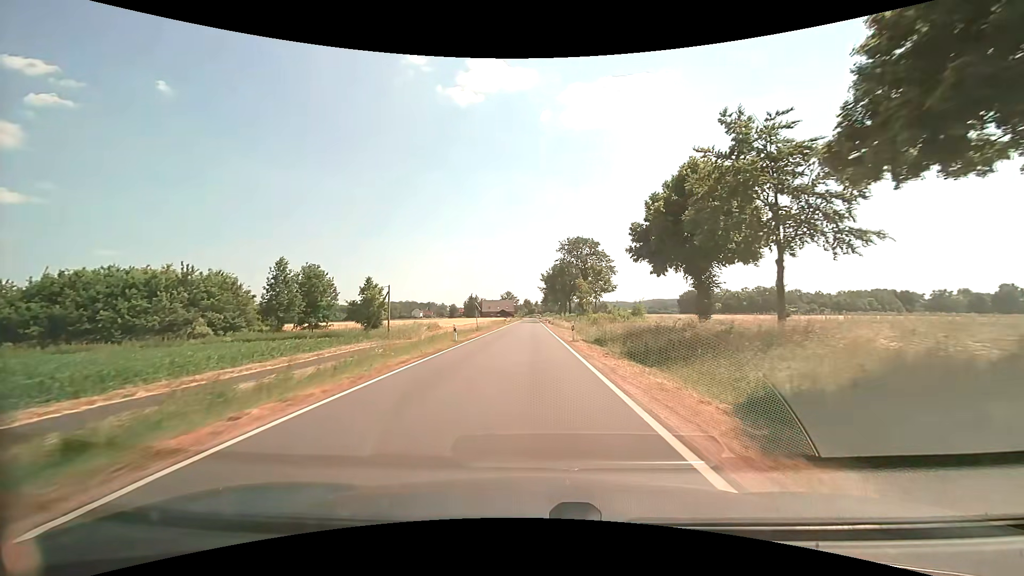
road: secondary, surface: asphalt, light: Day
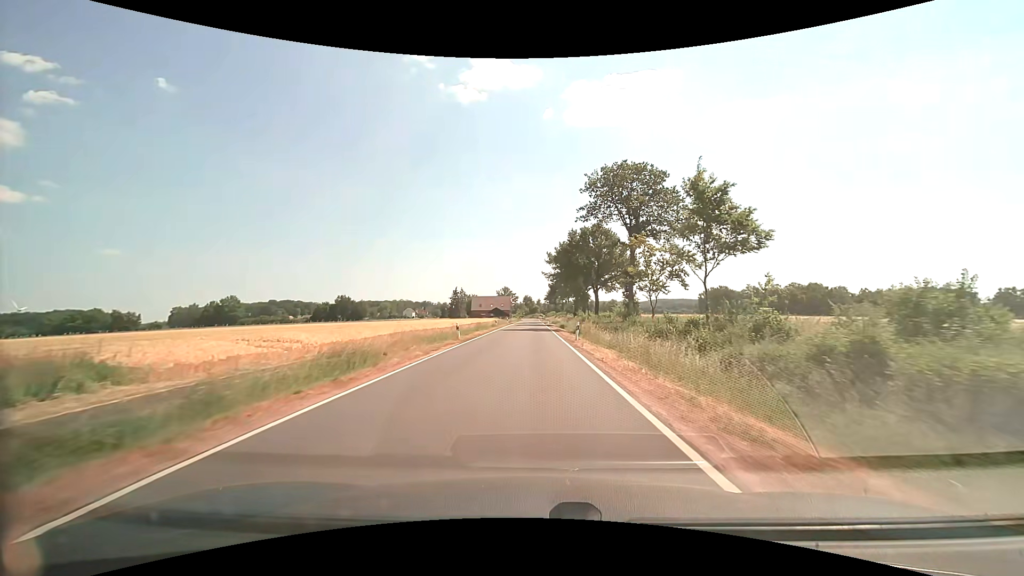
(-0.2, +49.2) m; 0°
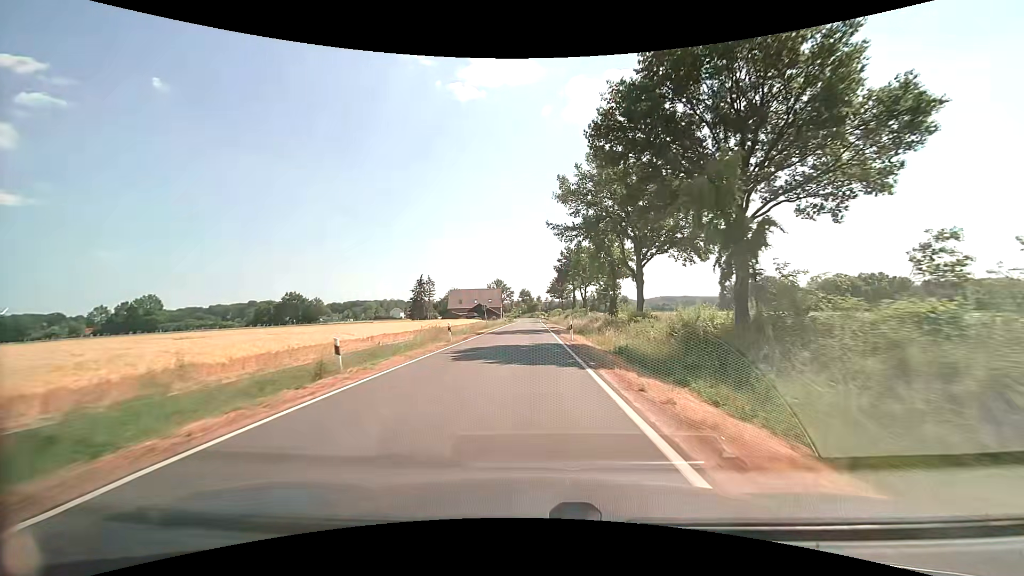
(+0.1, +51.9) m; 0°
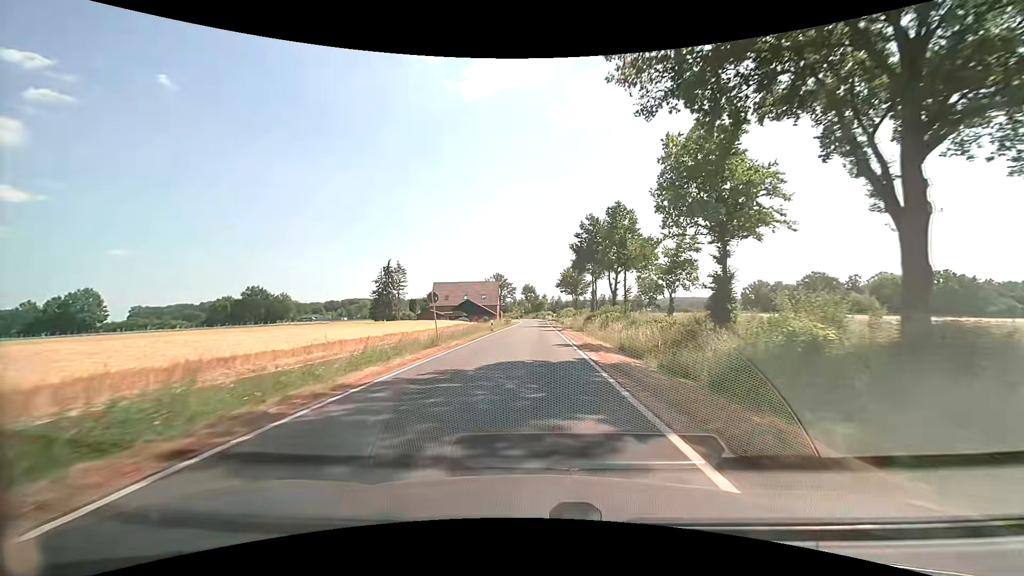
(-0.3, +30.8) m; 0°
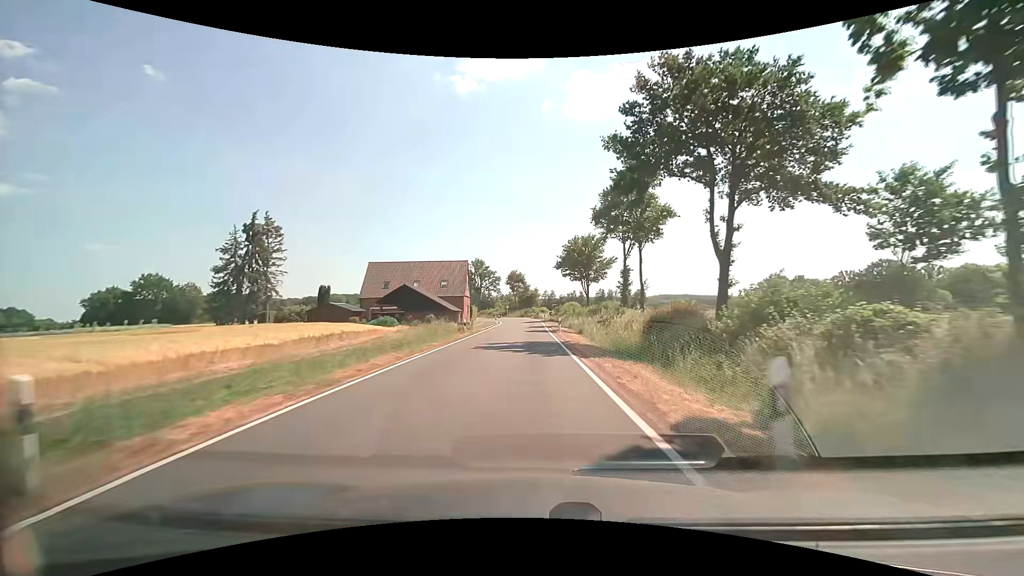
(+0.2, +40.5) m; +1°
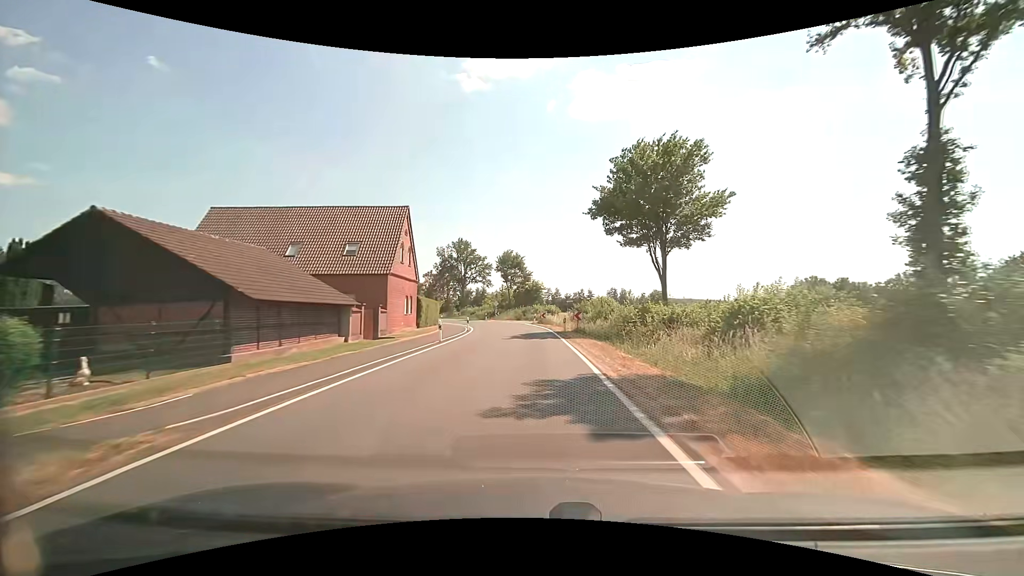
(-0.5, +39.1) m; -1°
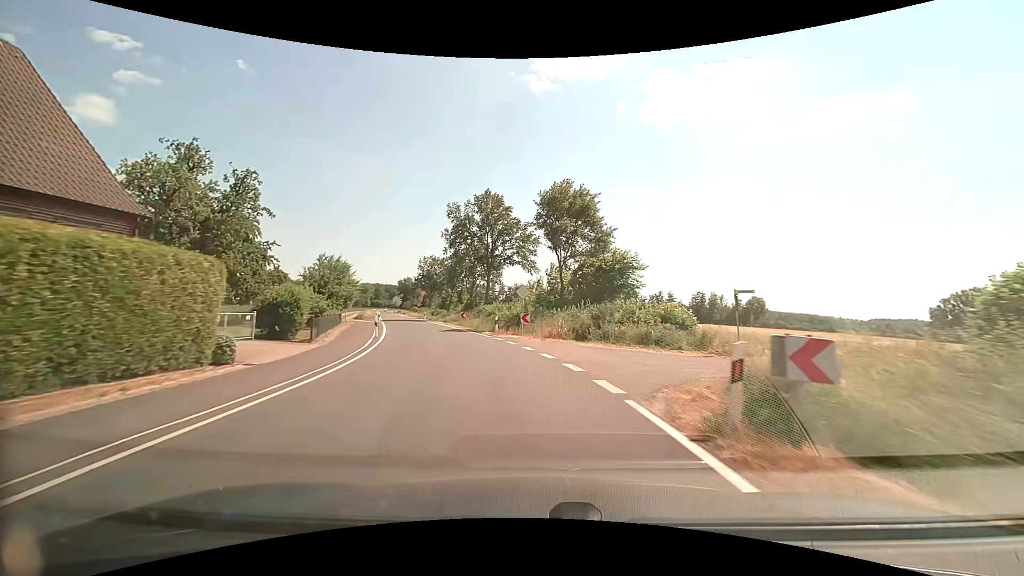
(-0.9, +44.0) m; -6°
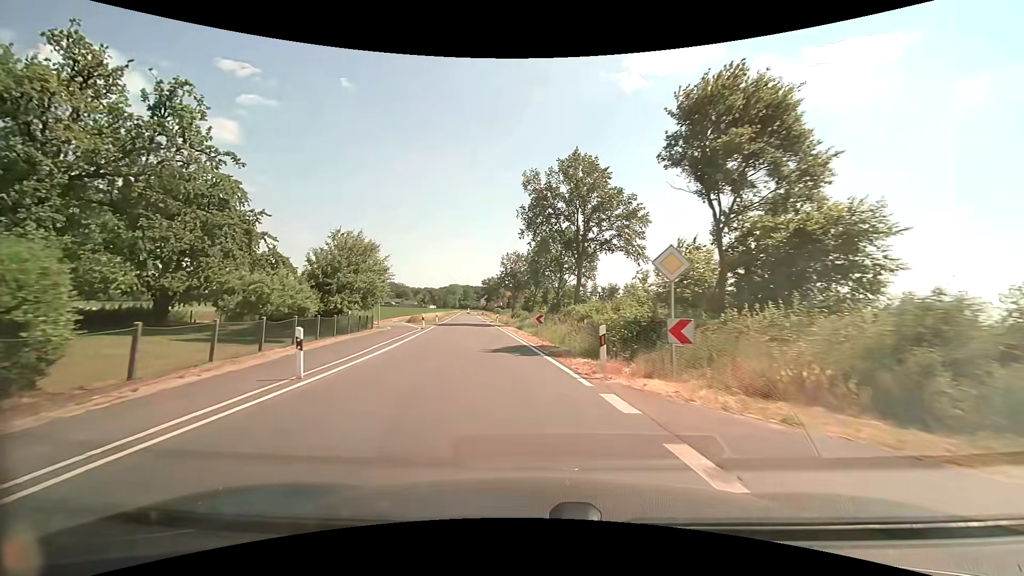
(-1.3, +16.5) m; -10°
(-1, +10) (-2, +20) (-3, +30) (-5, +40) (-6, +50) (-7, +60) (-9, +69) (-10, +79) (-12, +89) (-13, +99) m
